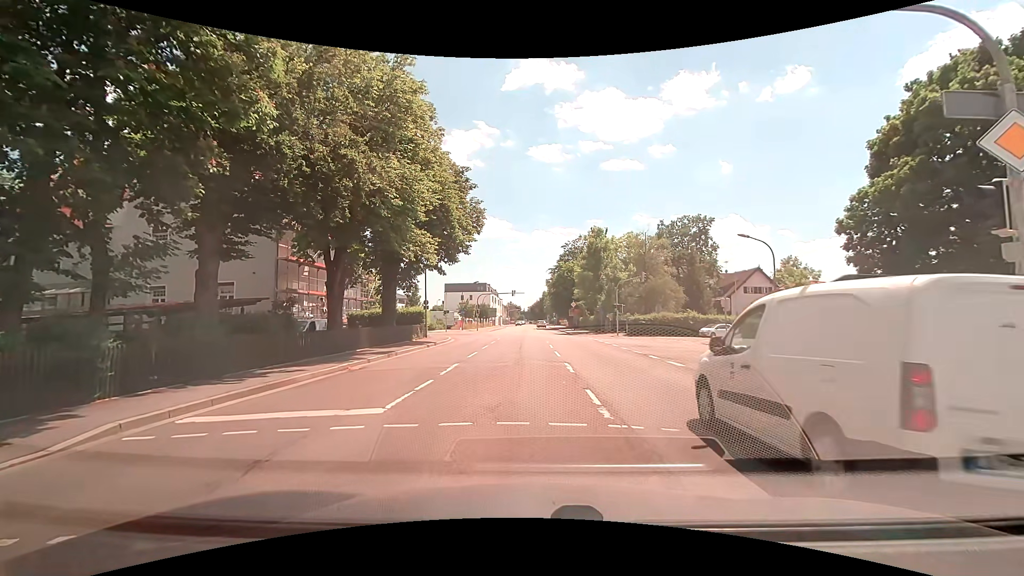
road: secondary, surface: asphalt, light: Day
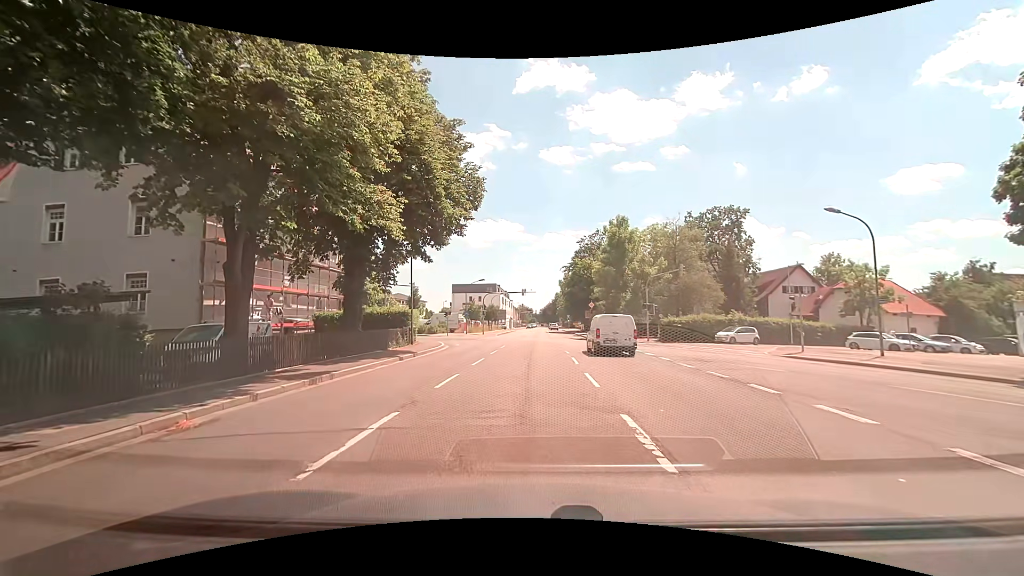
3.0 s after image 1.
(-0.2, +8.7) m; -2°
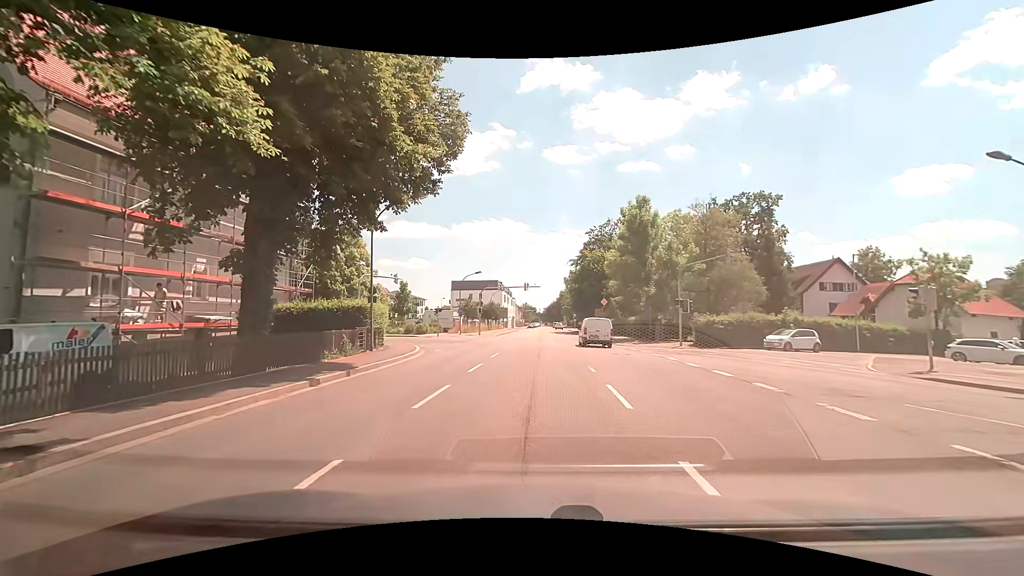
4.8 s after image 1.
(0.0, +8.7) m; 0°
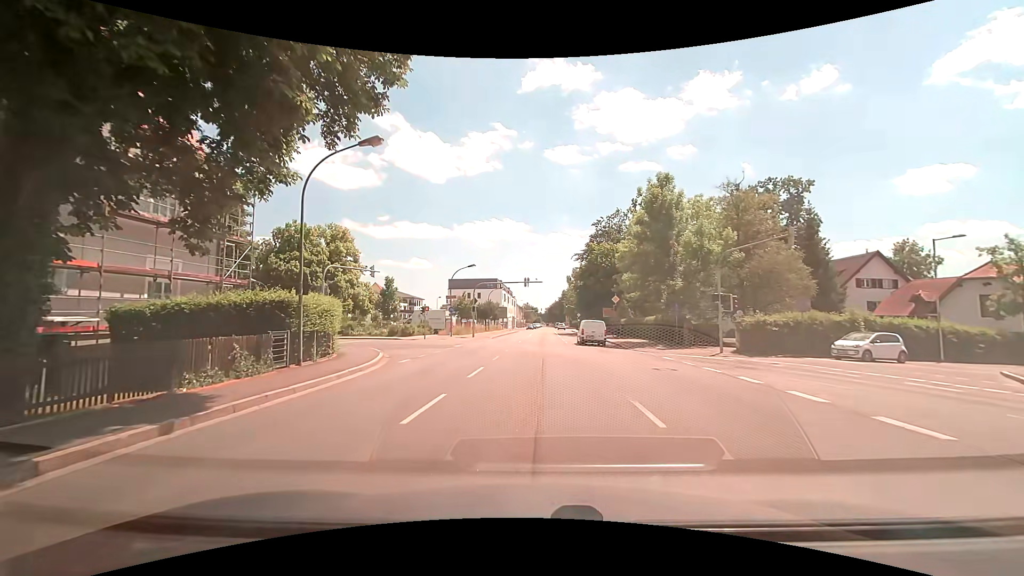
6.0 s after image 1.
(+0.1, +7.4) m; 0°
